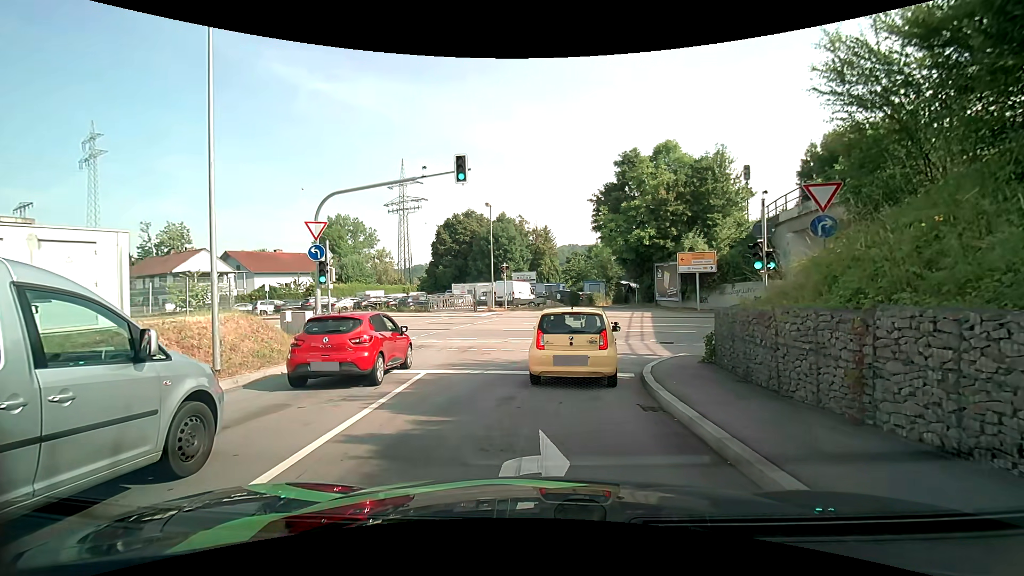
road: primary_link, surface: asphalt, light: Day
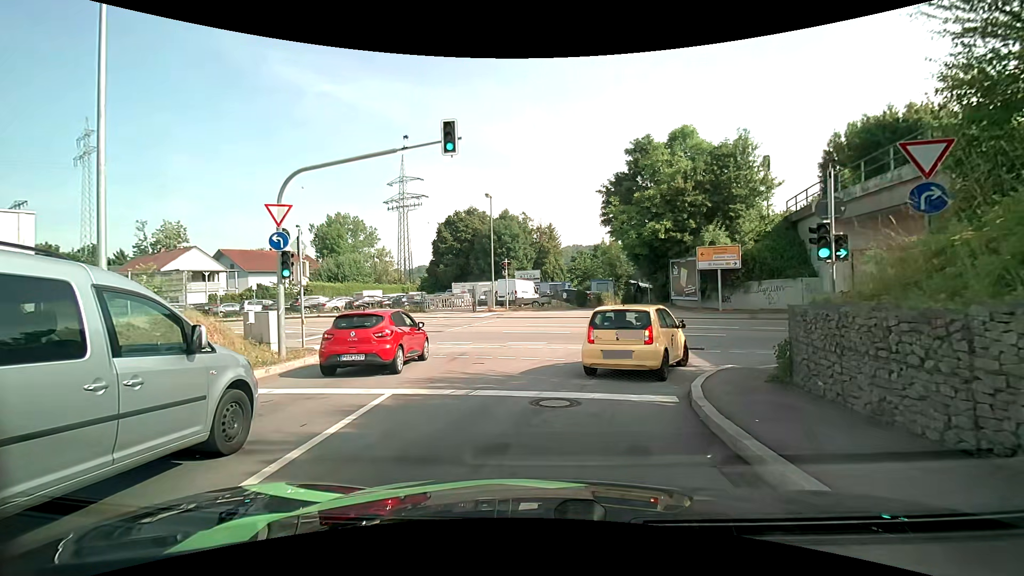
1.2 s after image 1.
(0.0, +3.2) m; 0°
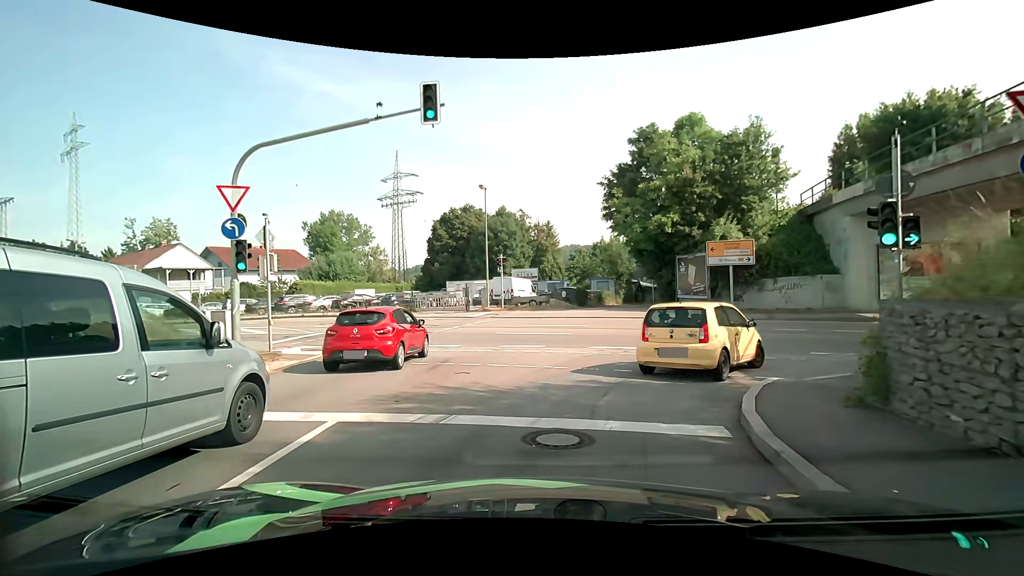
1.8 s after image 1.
(0.0, +2.2) m; +1°
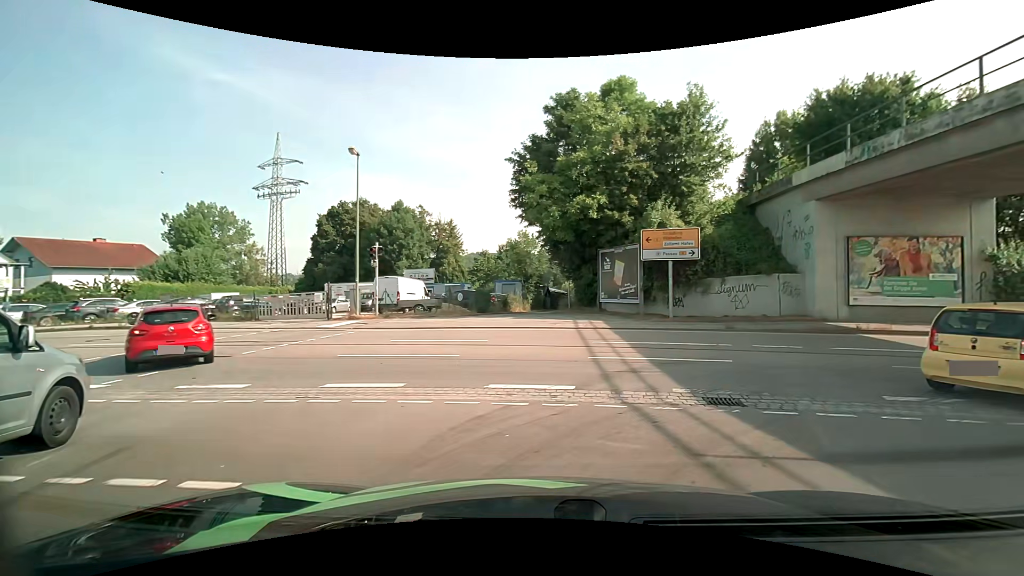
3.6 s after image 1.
(+0.4, +7.5) m; +9°
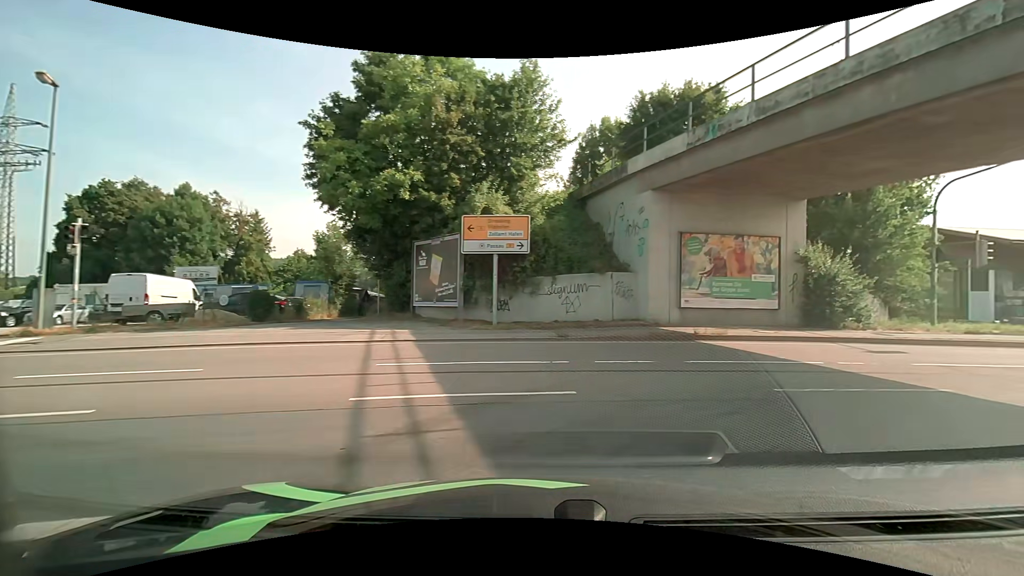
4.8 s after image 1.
(+0.8, +4.7) m; +18°
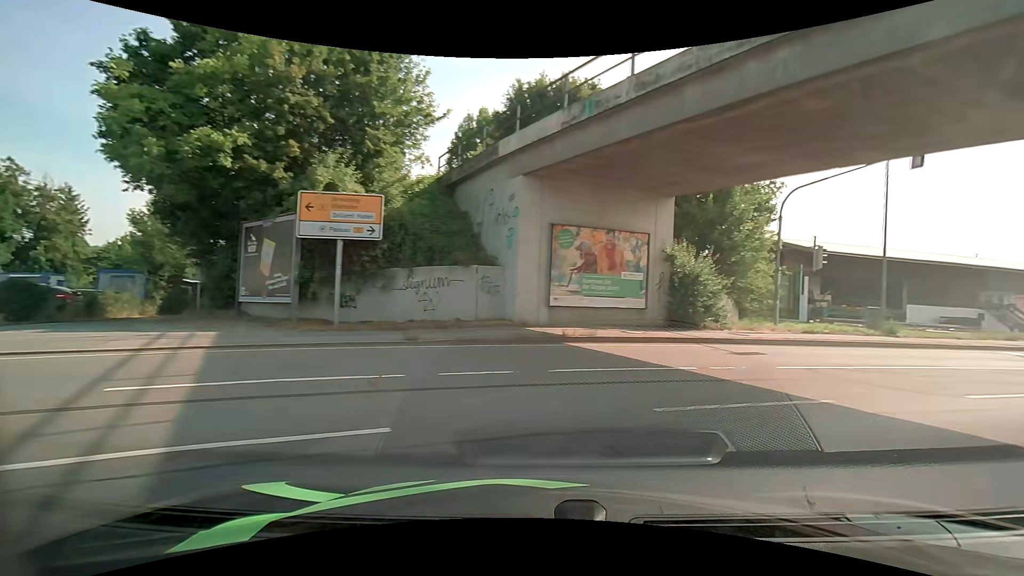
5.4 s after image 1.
(+0.3, +2.3) m; +13°
